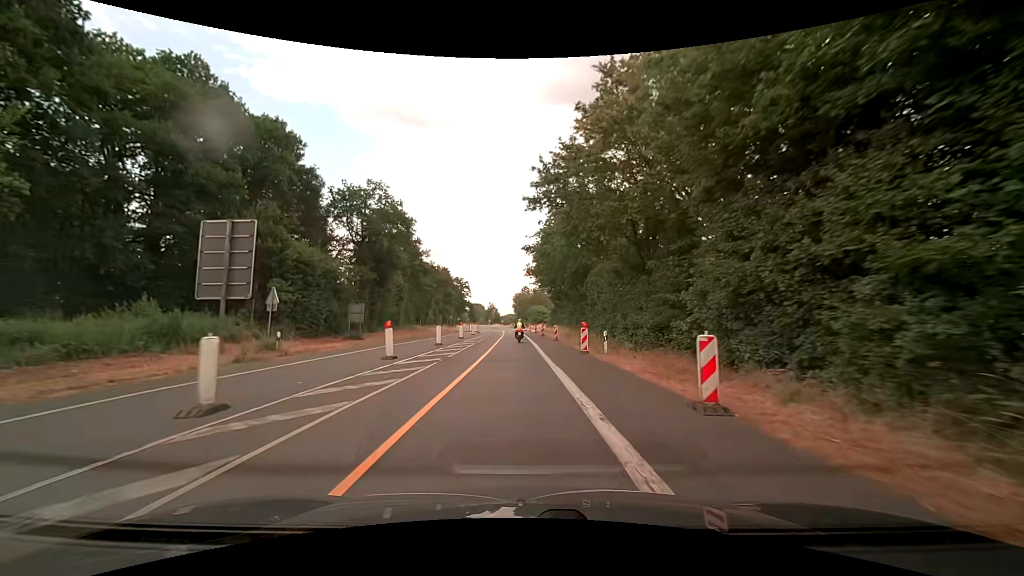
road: secondary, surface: asphalt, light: Day
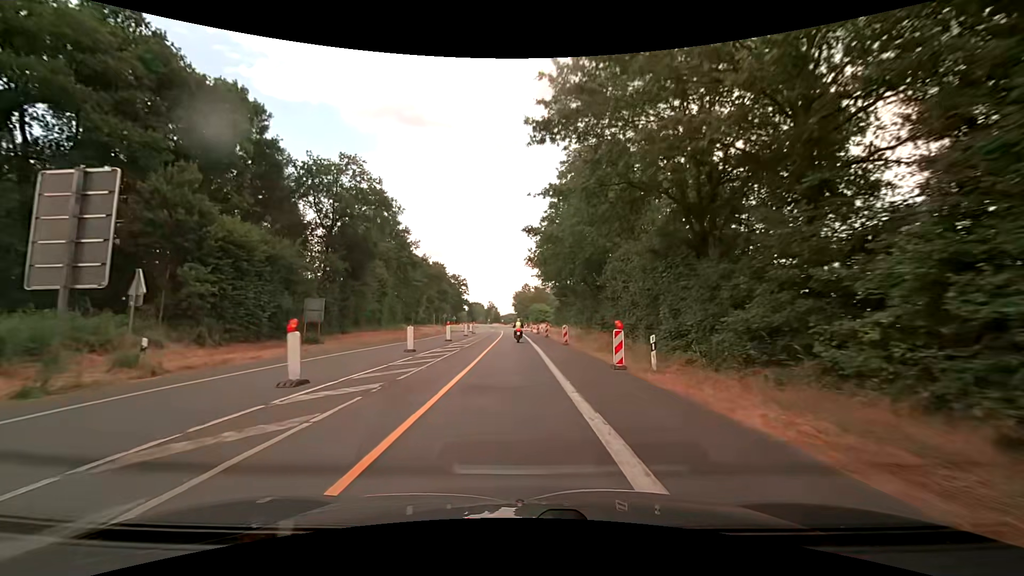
(0.0, +8.3) m; +1°
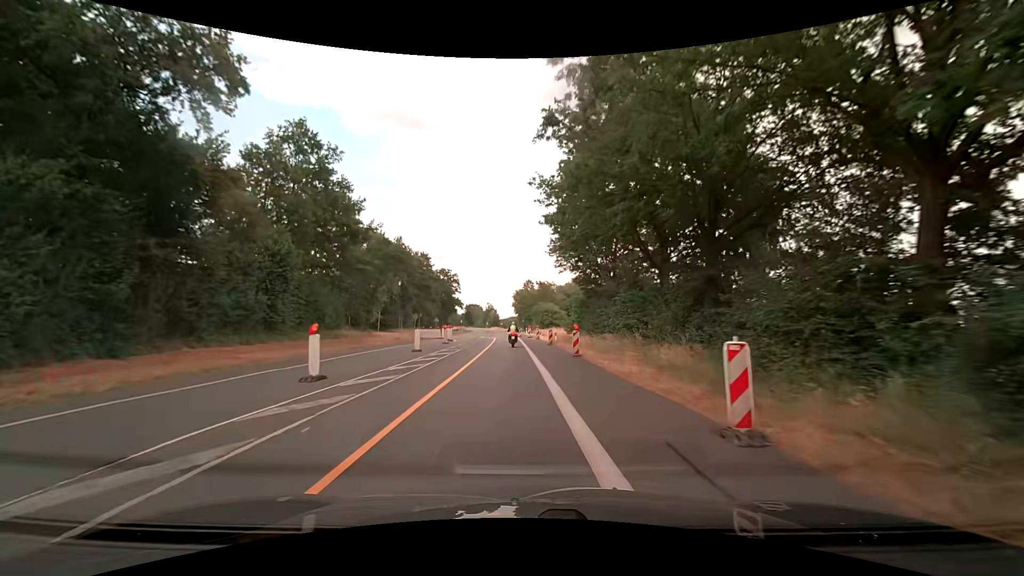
(-0.2, +24.6) m; -1°
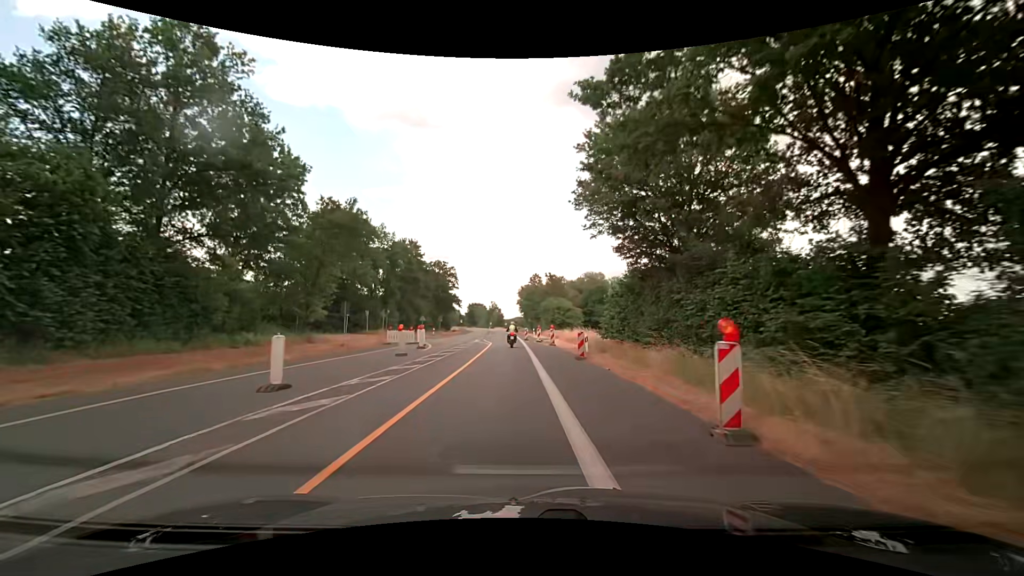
(0.0, +16.2) m; 0°
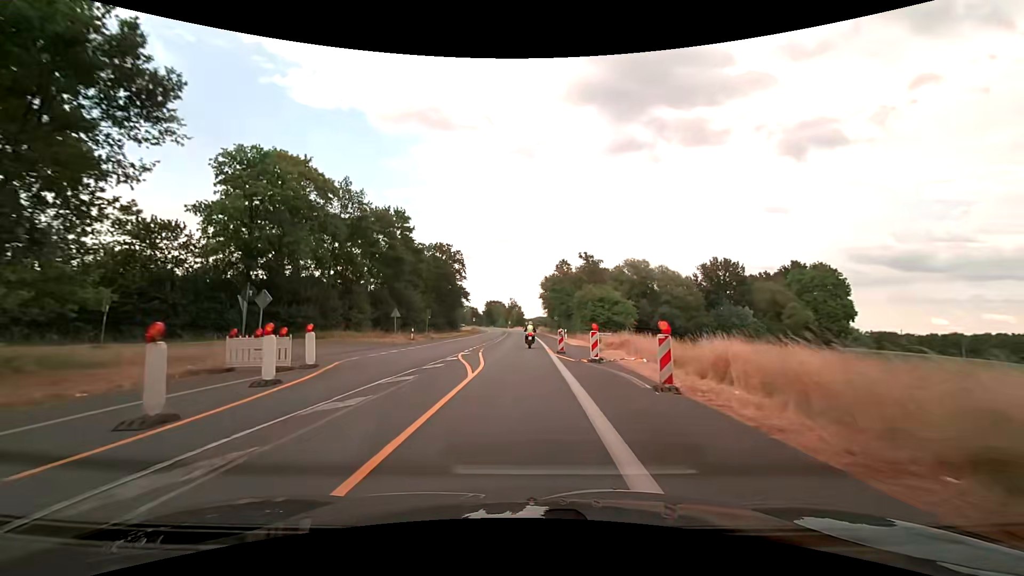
(-0.4, +24.2) m; -3°
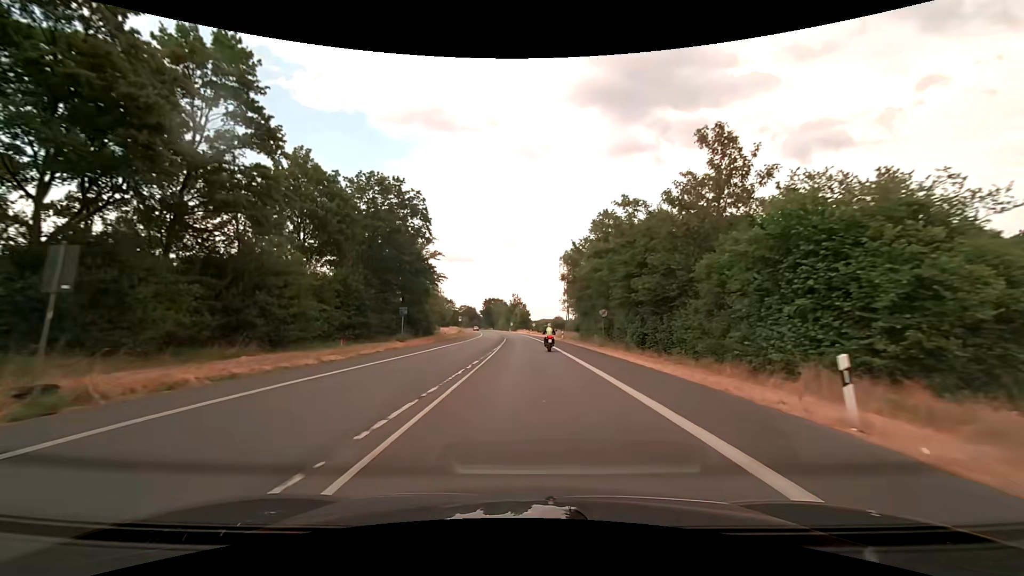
(-0.2, +41.8) m; 0°
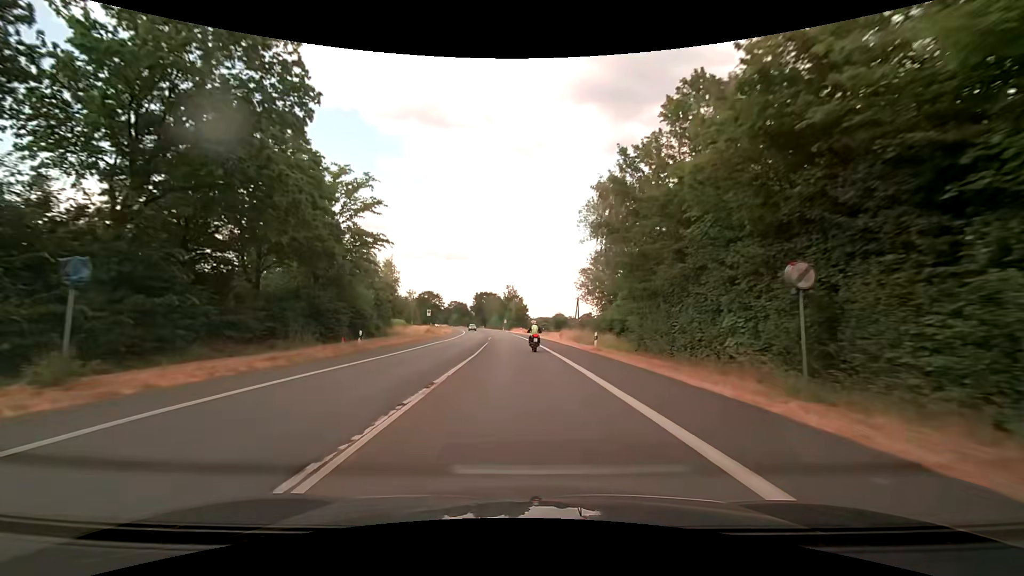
(+0.2, +29.2) m; 0°
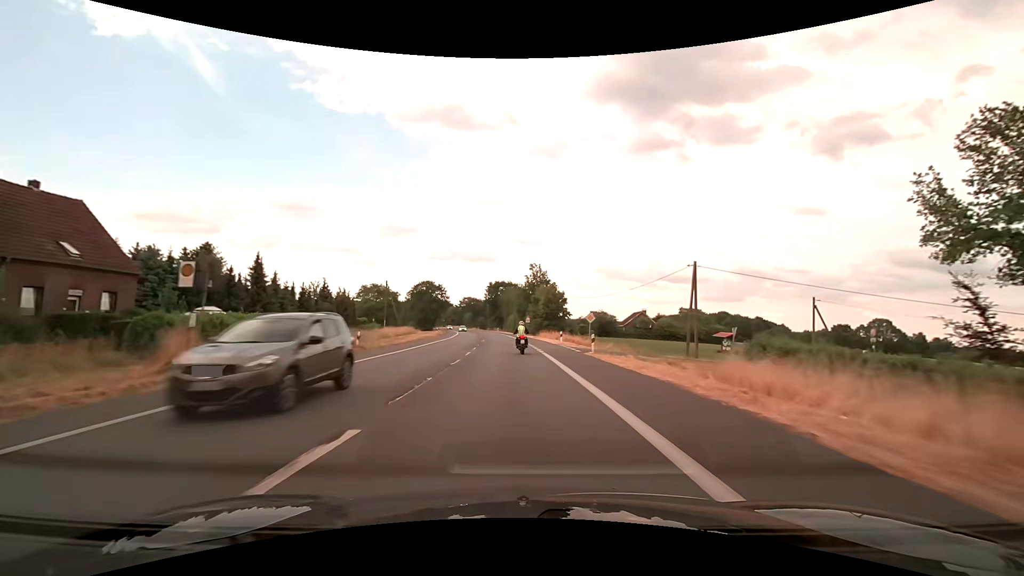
(-0.9, +53.1) m; -2°
(0, +10) (0, +20) (-1, +30) (-1, +40) (-2, +50) (-3, +60) (-4, +70) (-5, +80) (-6, +90) (-7, +100) m
